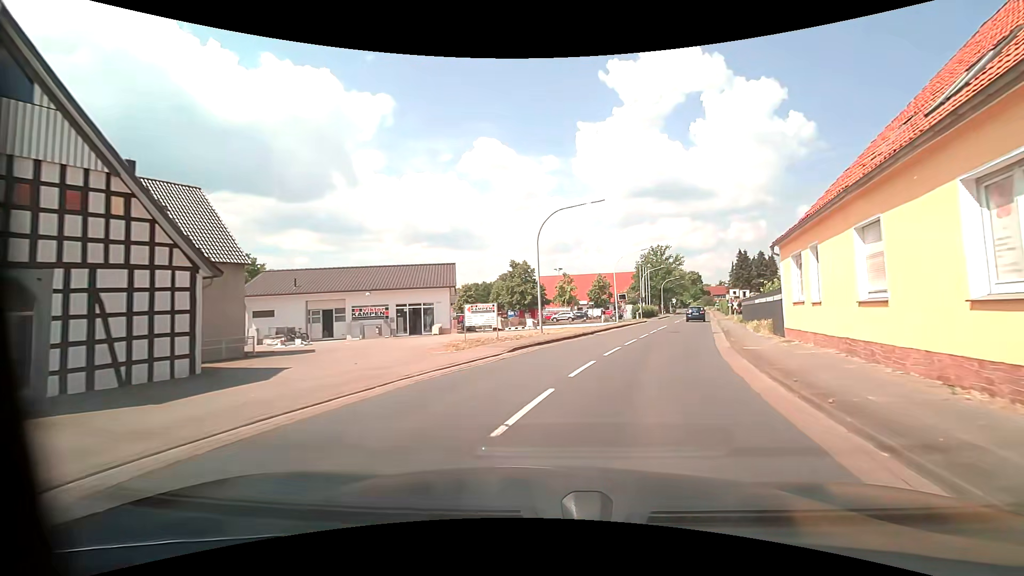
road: primary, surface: asphalt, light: Day
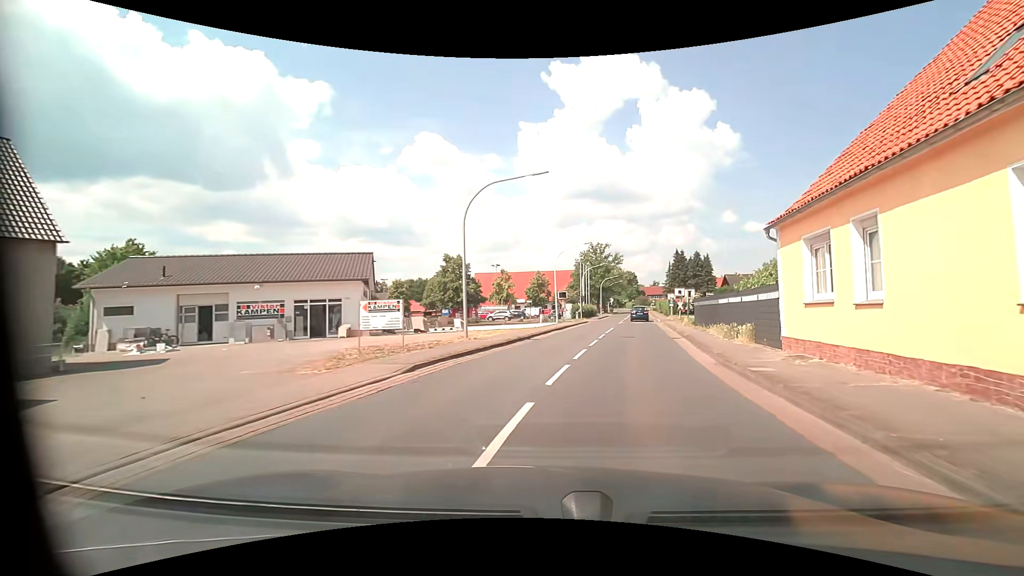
(+0.3, +5.6) m; +8°
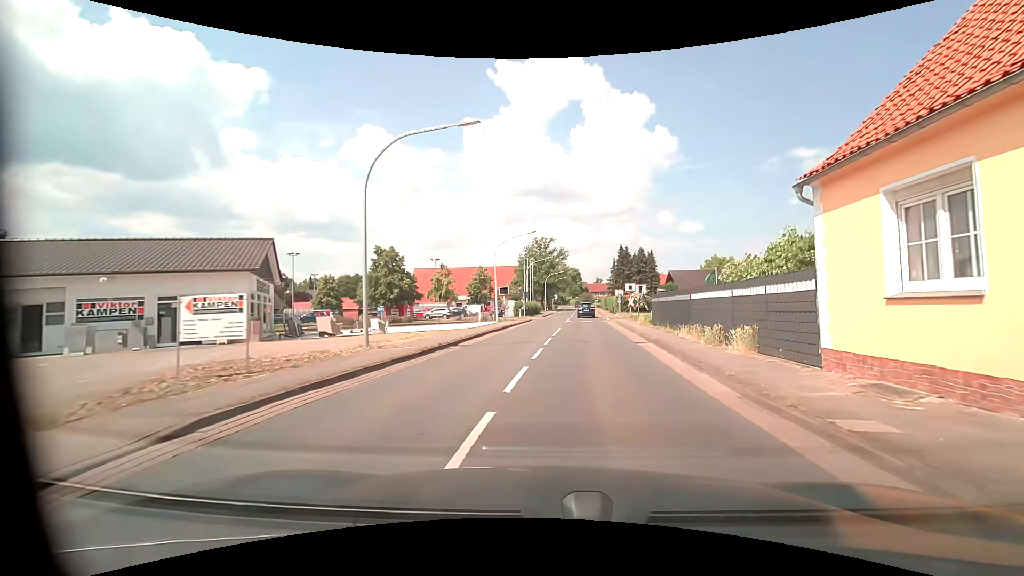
(+0.3, +5.4) m; +6°
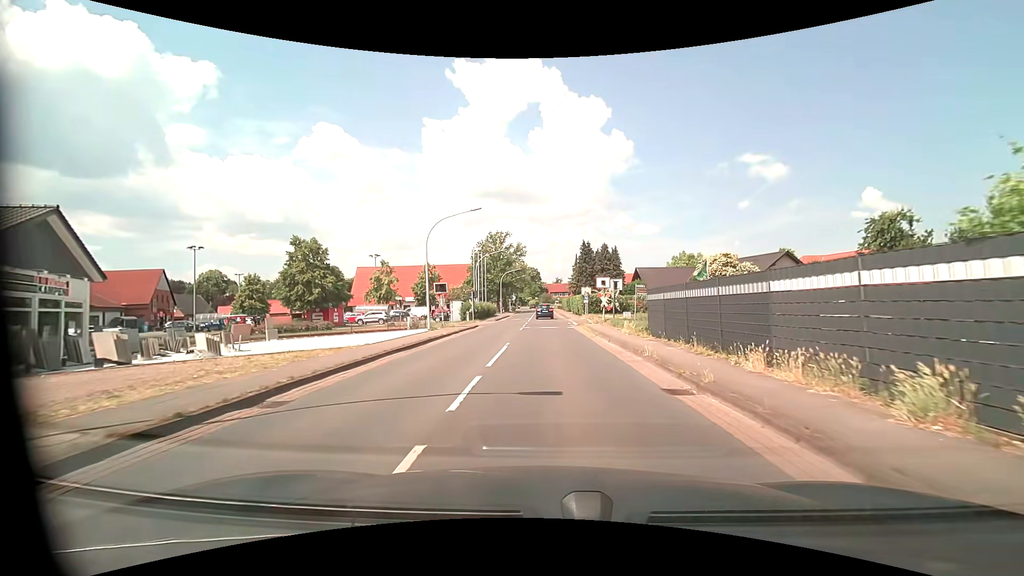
(+0.7, +10.4) m; +5°
